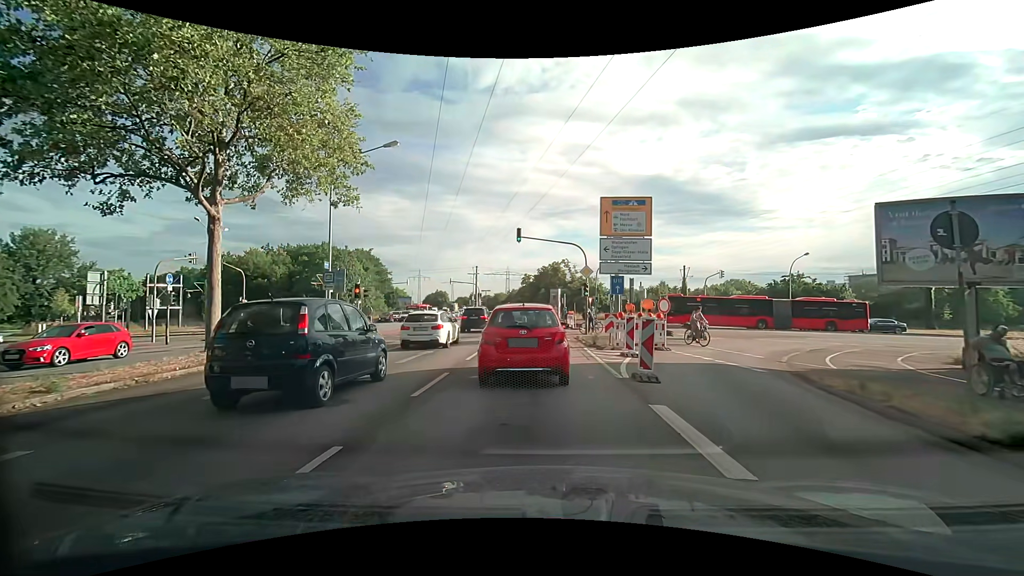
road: primary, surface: asphalt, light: Day
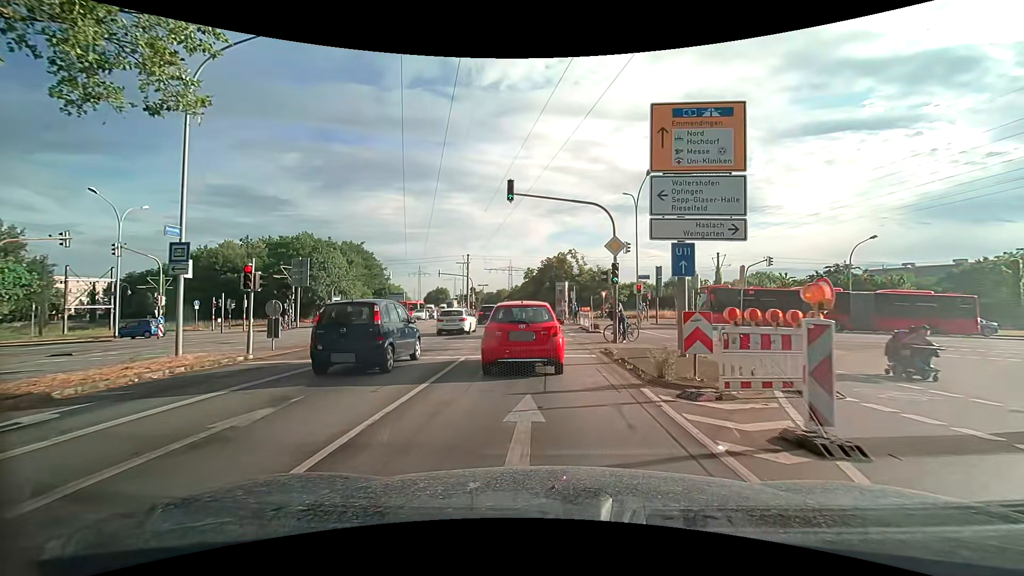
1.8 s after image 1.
(+0.1, +10.9) m; -1°
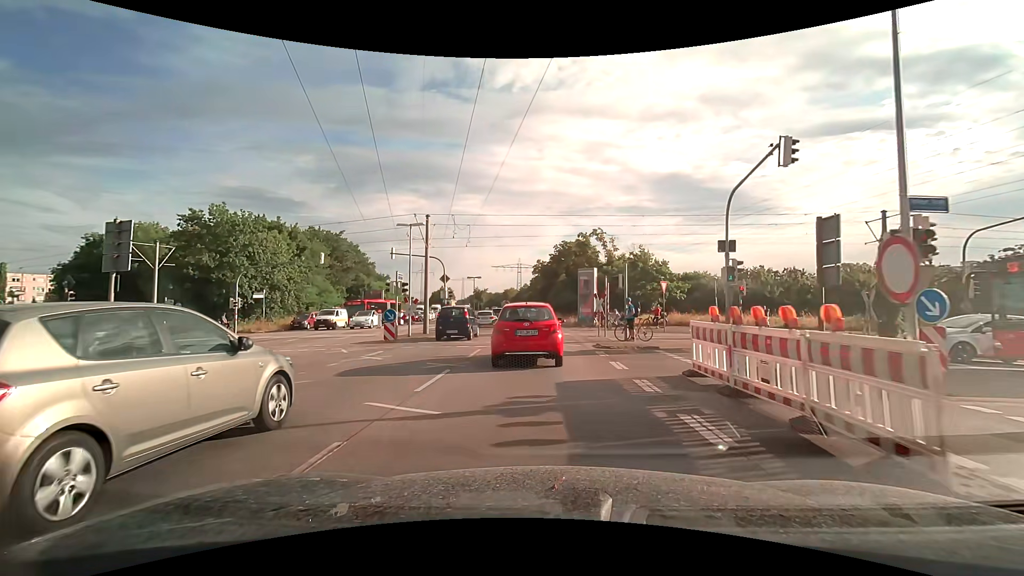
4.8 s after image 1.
(+0.2, +23.5) m; 0°
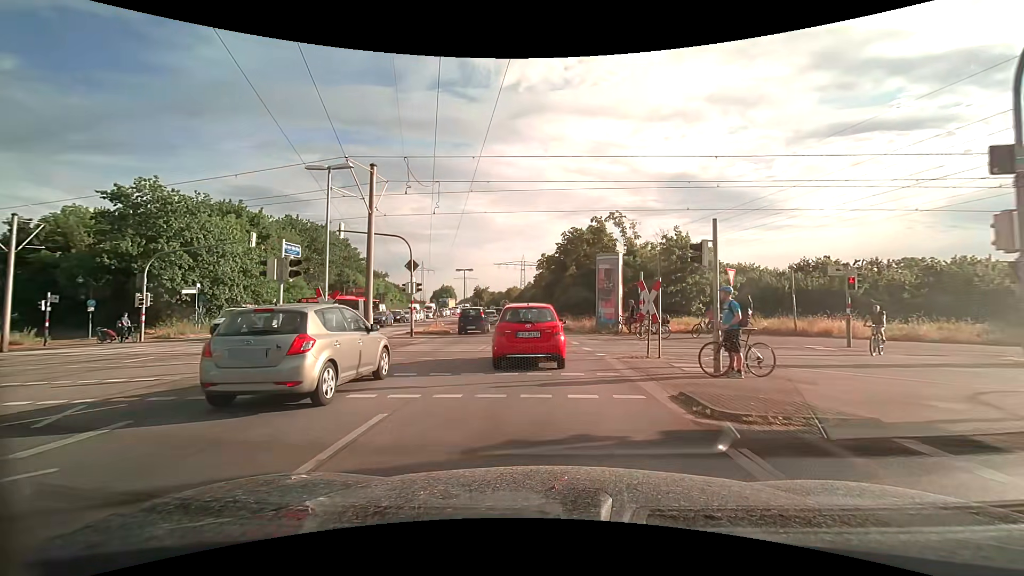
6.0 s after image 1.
(0.0, +11.0) m; 0°
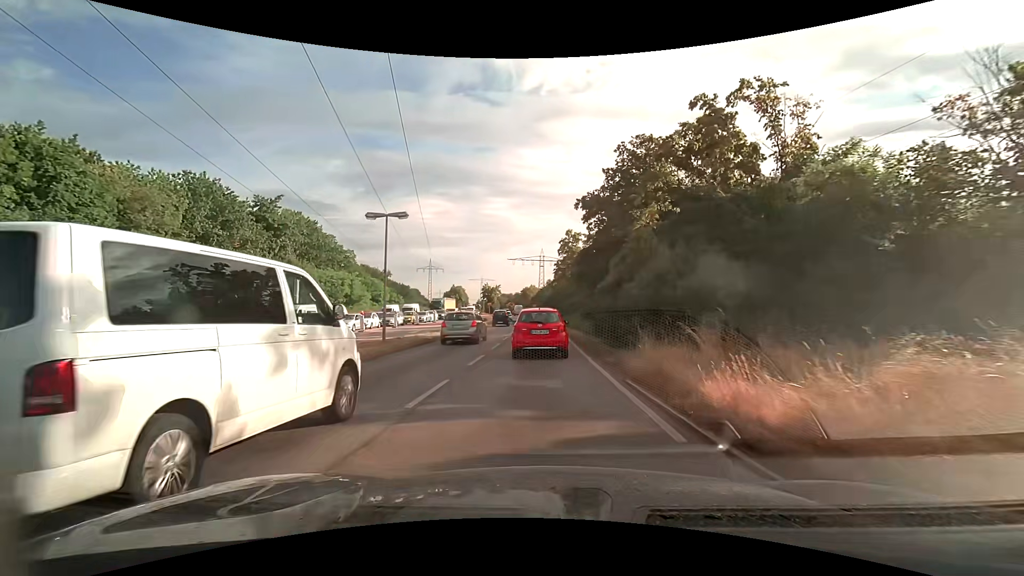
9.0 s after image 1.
(-0.6, +29.6) m; -3°
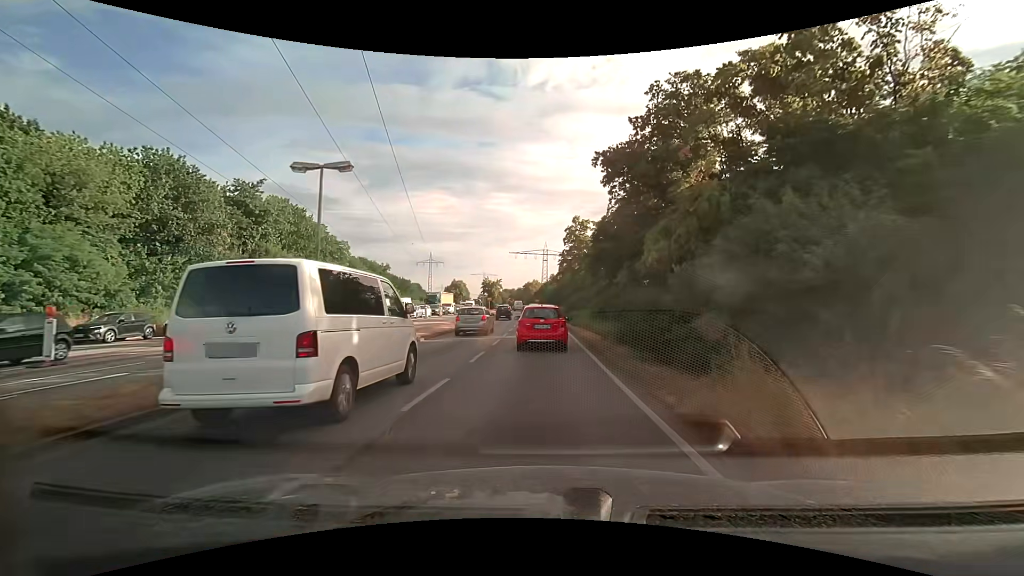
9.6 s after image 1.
(0.0, +6.5) m; 0°
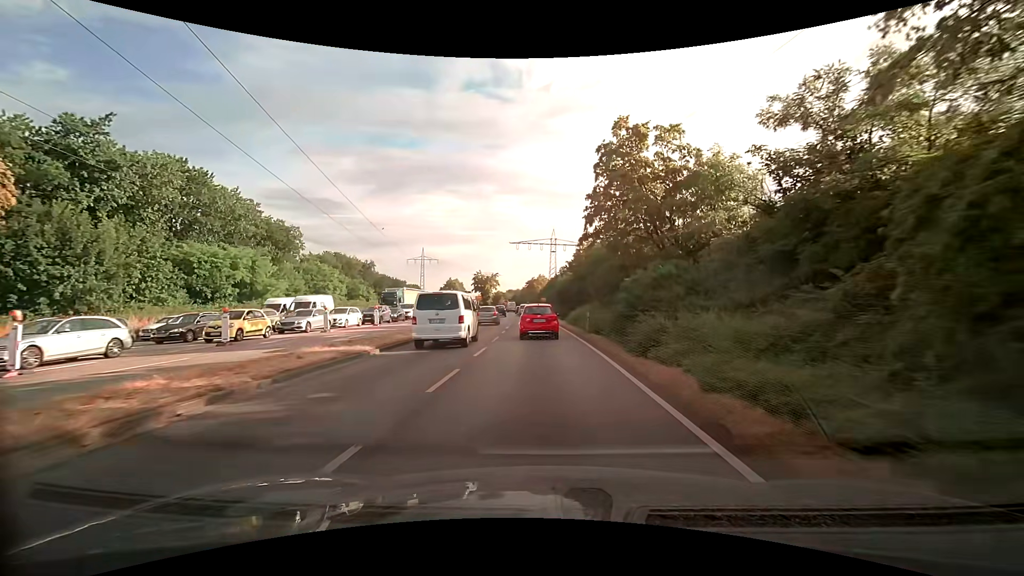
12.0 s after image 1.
(-0.2, +29.1) m; -1°
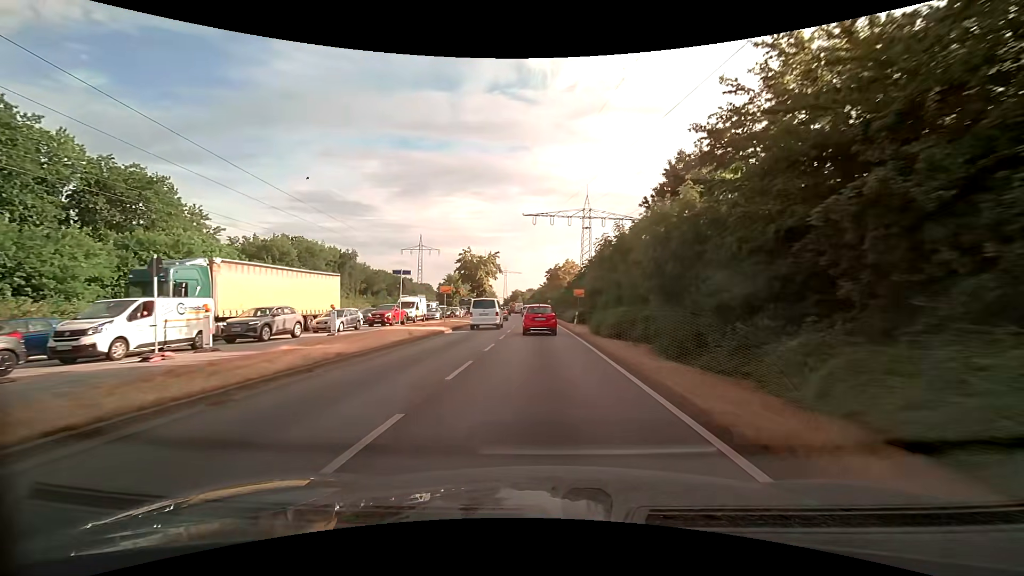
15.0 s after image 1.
(-0.7, +41.3) m; -2°
(0, +10) (0, +20) (-1, +30) (-1, +40) (-1, +50) (-2, +60) (-2, +70) (-3, +80) (-4, +90) (-5, +100) m
